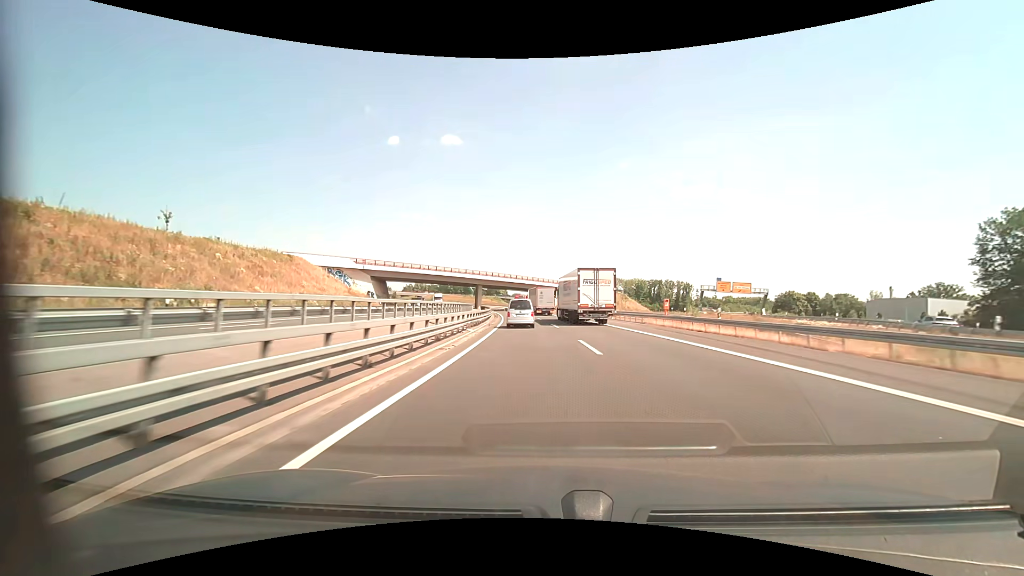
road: motorway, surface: asphalt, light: Day
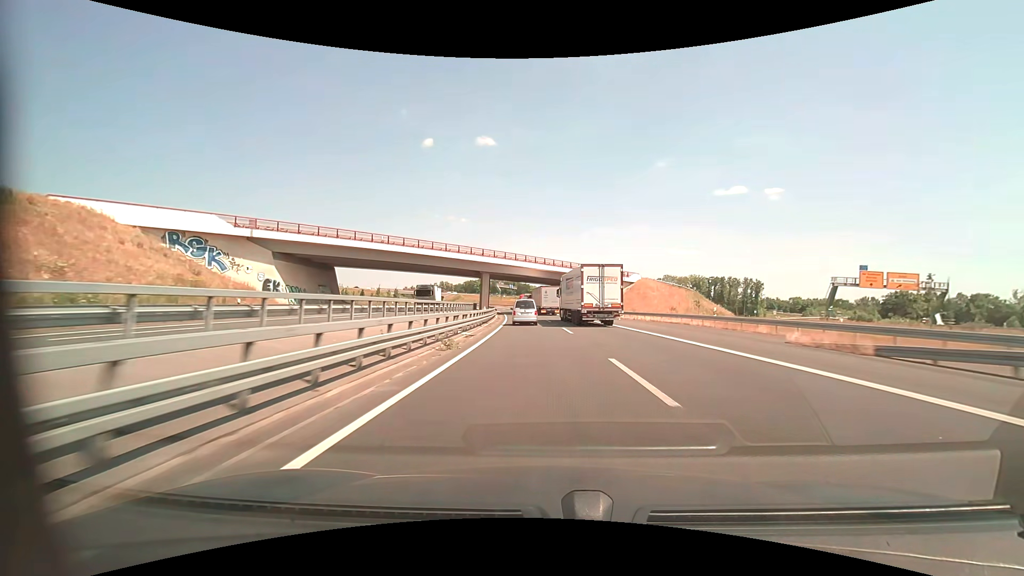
(-1.5, +43.0) m; -4°
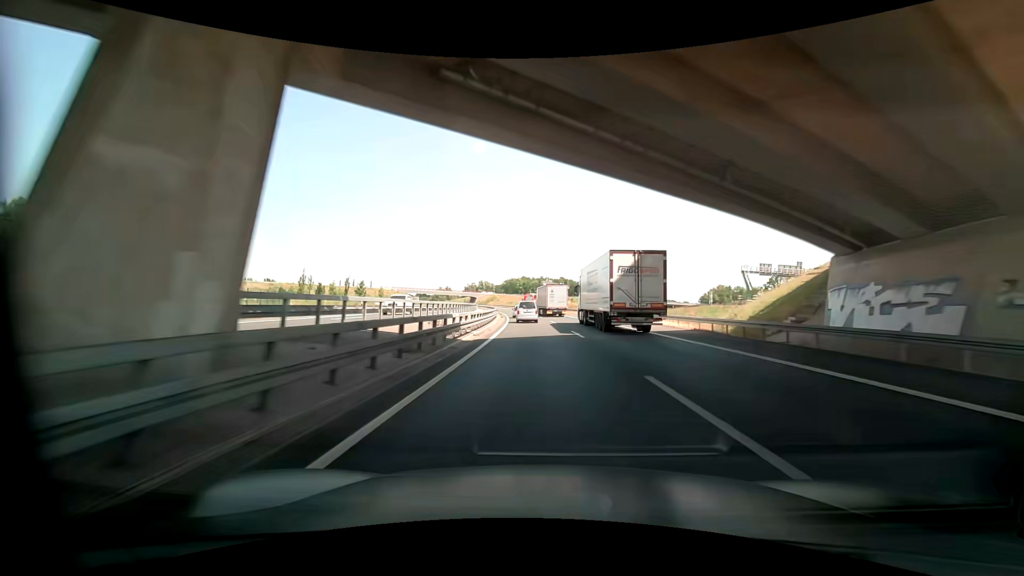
(-3.8, +74.7) m; -5°
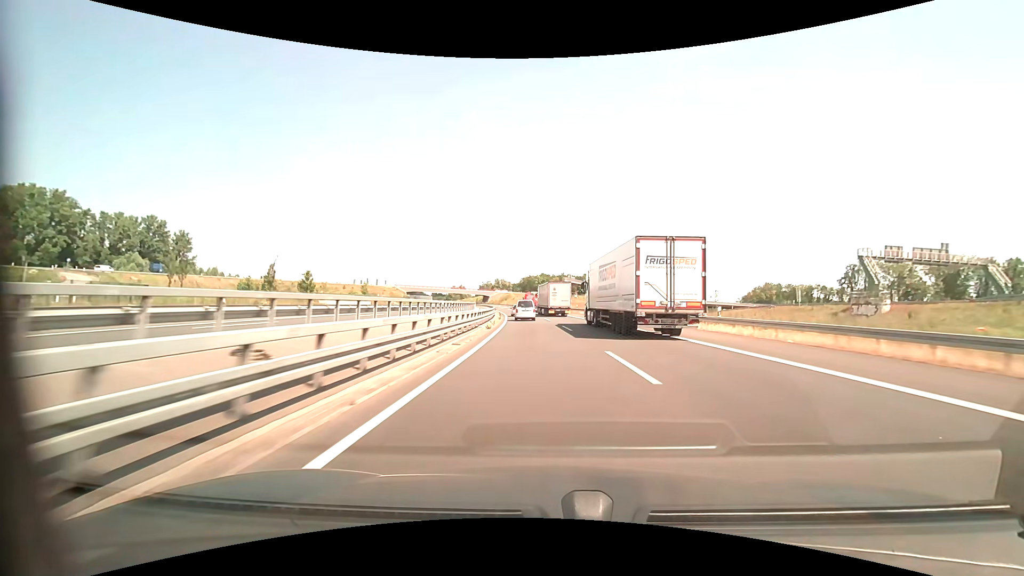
(-1.3, +30.8) m; -3°
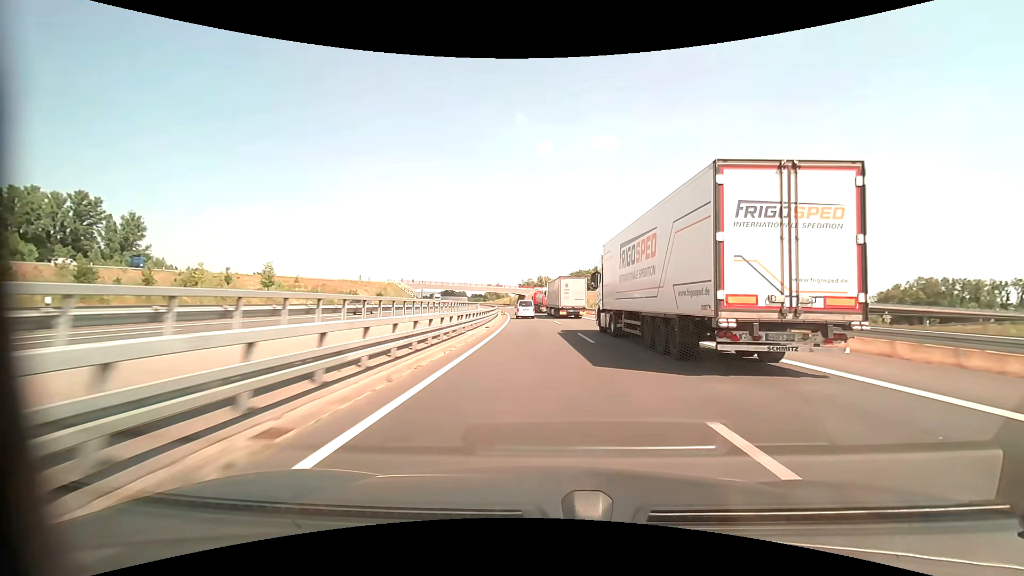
(-2.8, +62.3) m; -6°
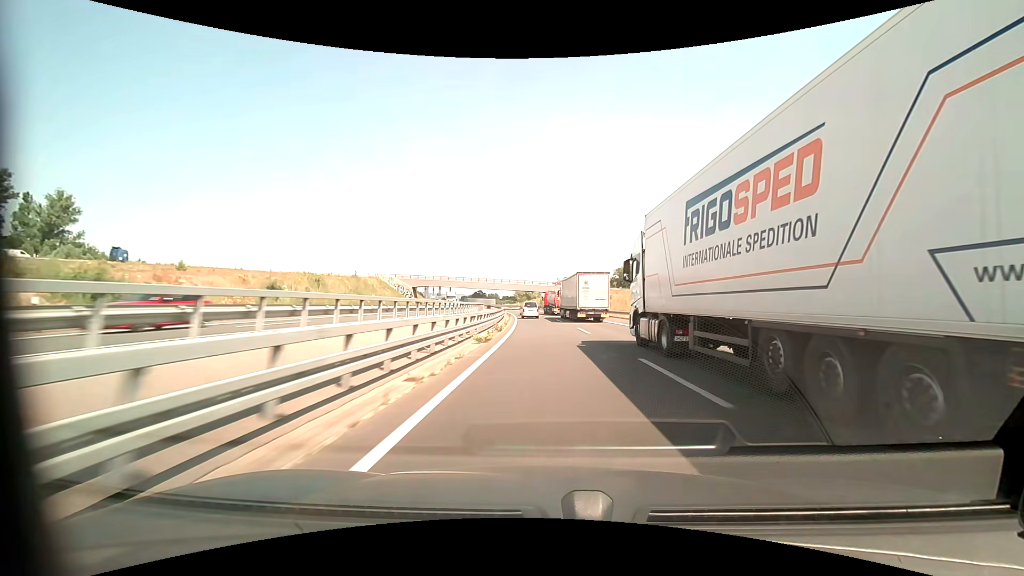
(-1.8, +46.7) m; -4°
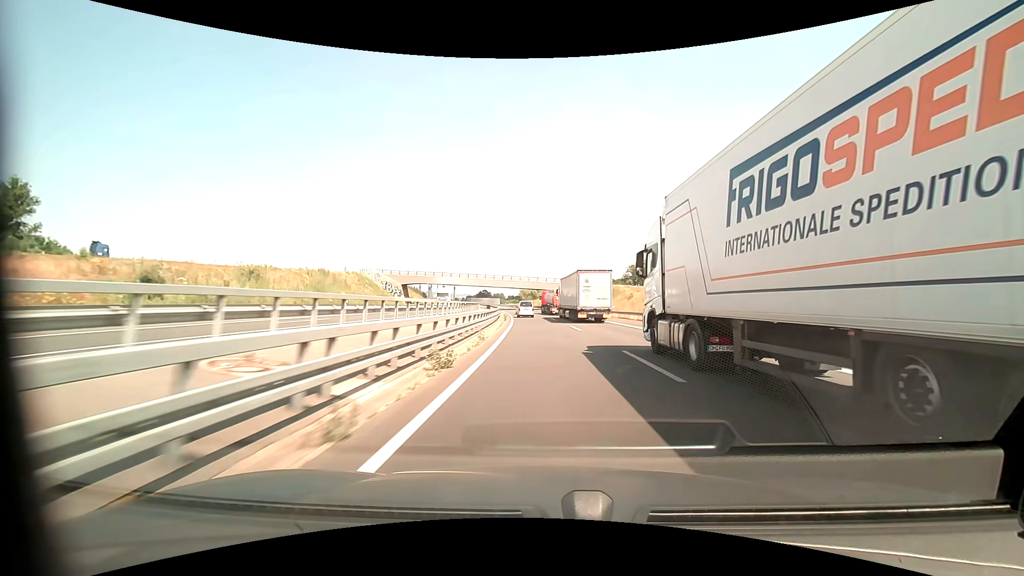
(-0.1, +15.7) m; -1°
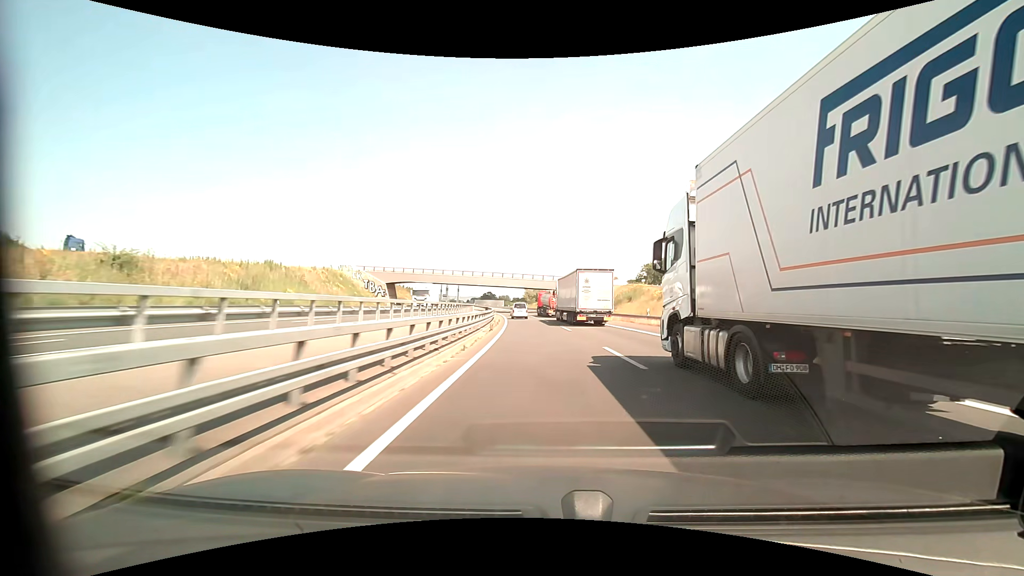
(-0.1, +15.9) m; -1°
(0, +10) (0, +20) (0, +30) (-1, +40) (-1, +50) (-2, +60) (-3, +70) (-4, +80) (-5, +90) (-7, +100) m
